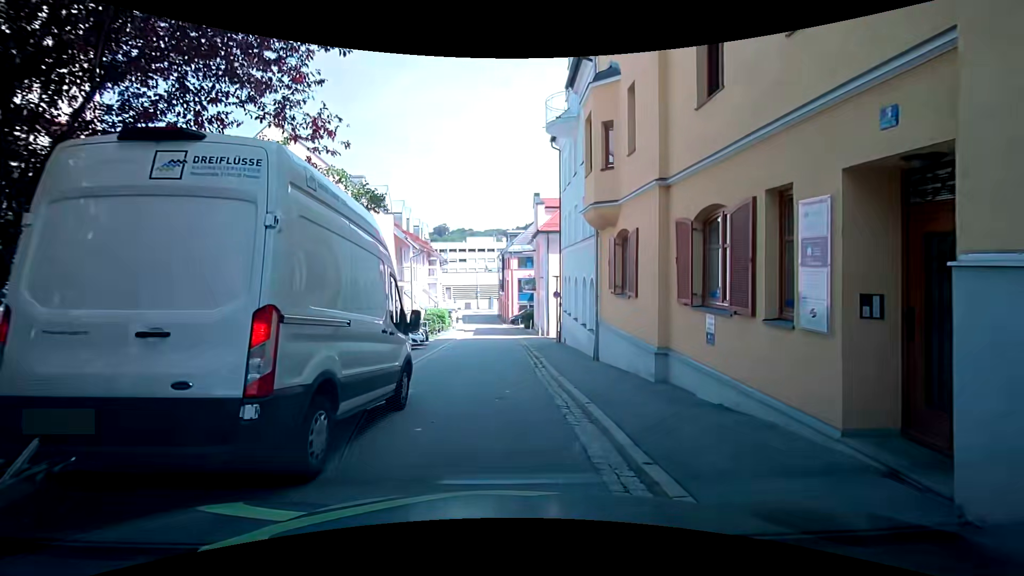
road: residential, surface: asphalt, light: Day
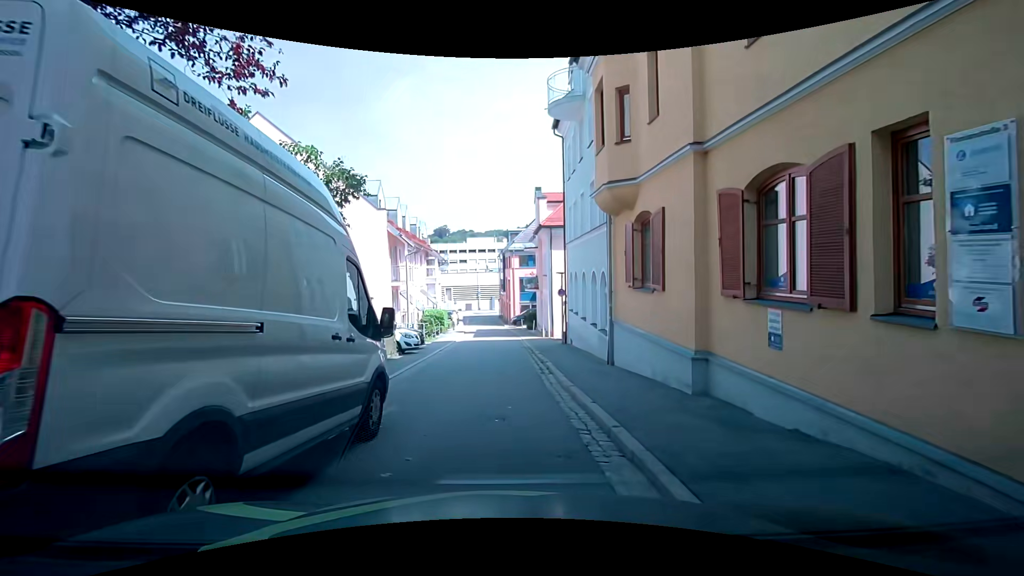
(+0.1, +1.8) m; +1°
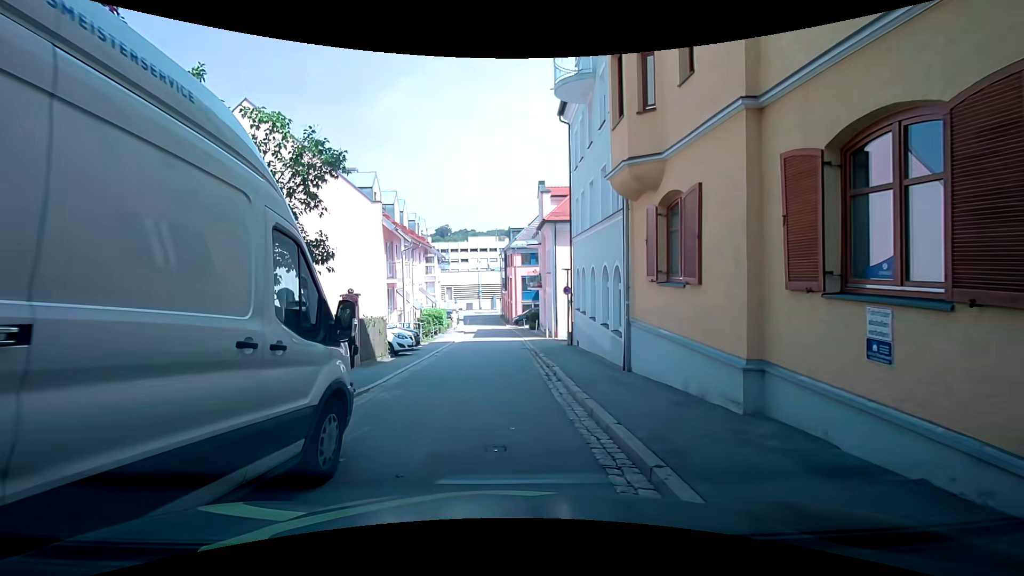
(+0.1, +1.5) m; +1°
